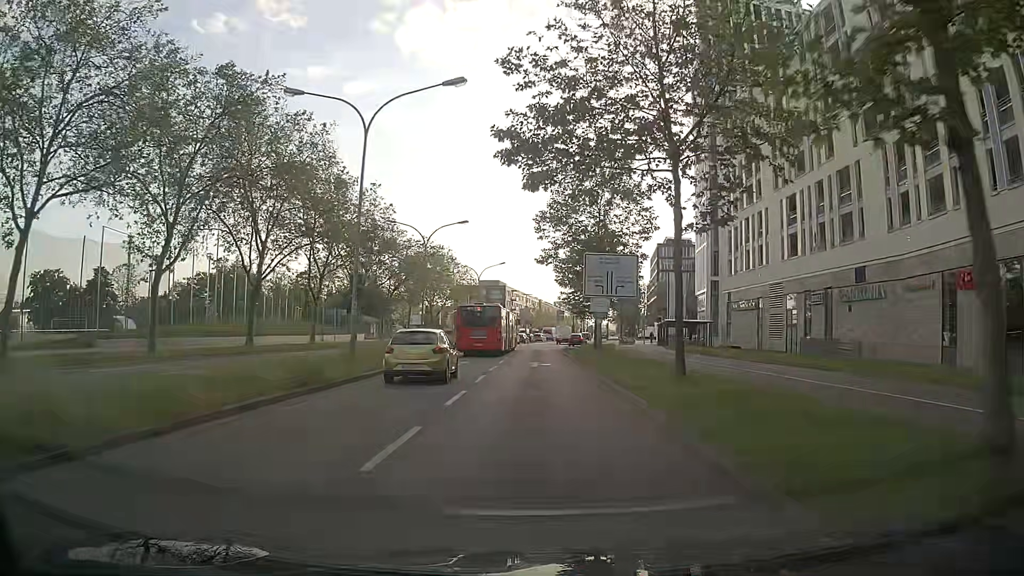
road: secondary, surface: asphalt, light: Day
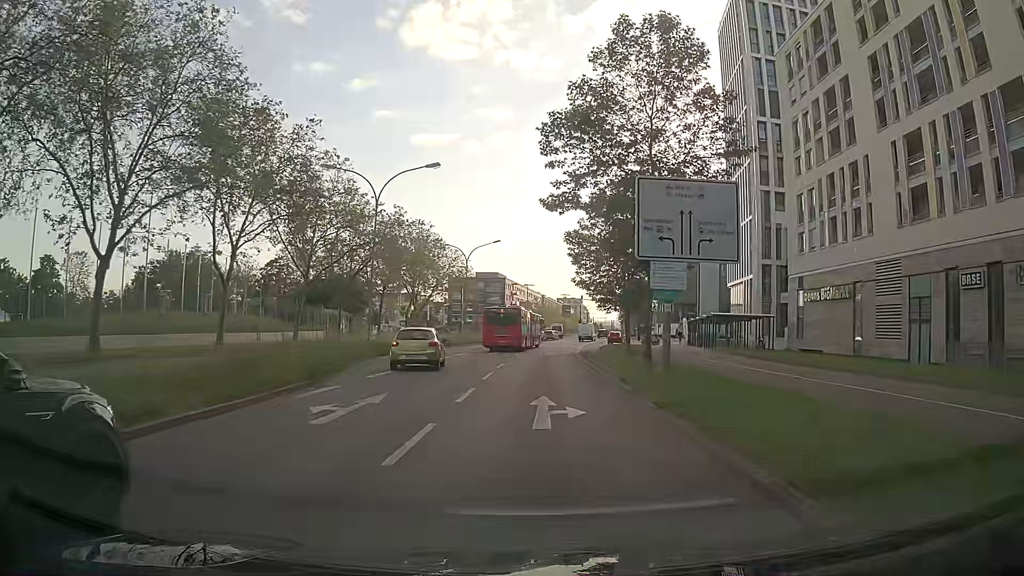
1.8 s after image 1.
(0.0, +17.8) m; 0°
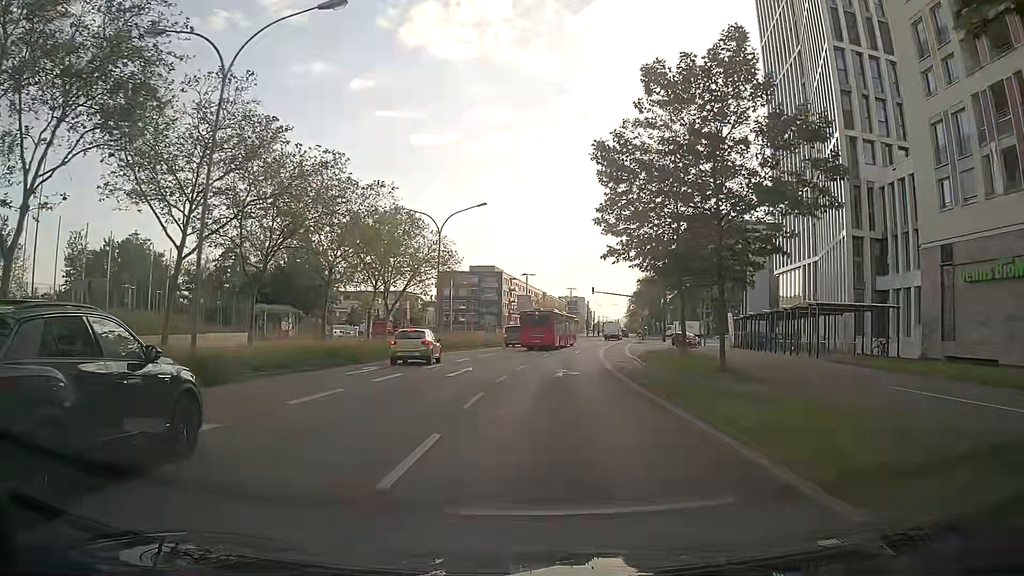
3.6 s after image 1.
(+0.1, +19.2) m; 0°
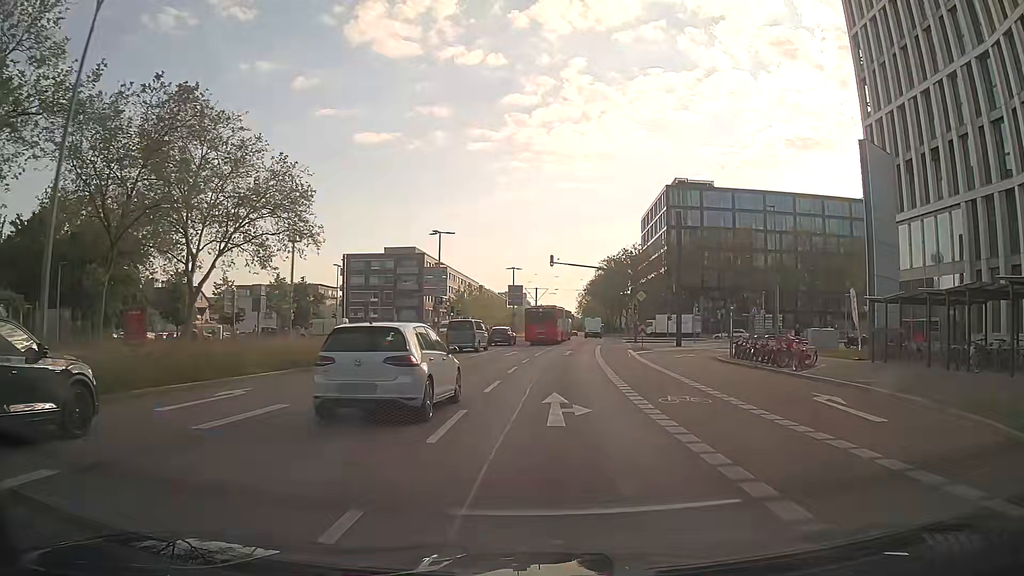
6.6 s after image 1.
(+1.4, +35.2) m; +5°
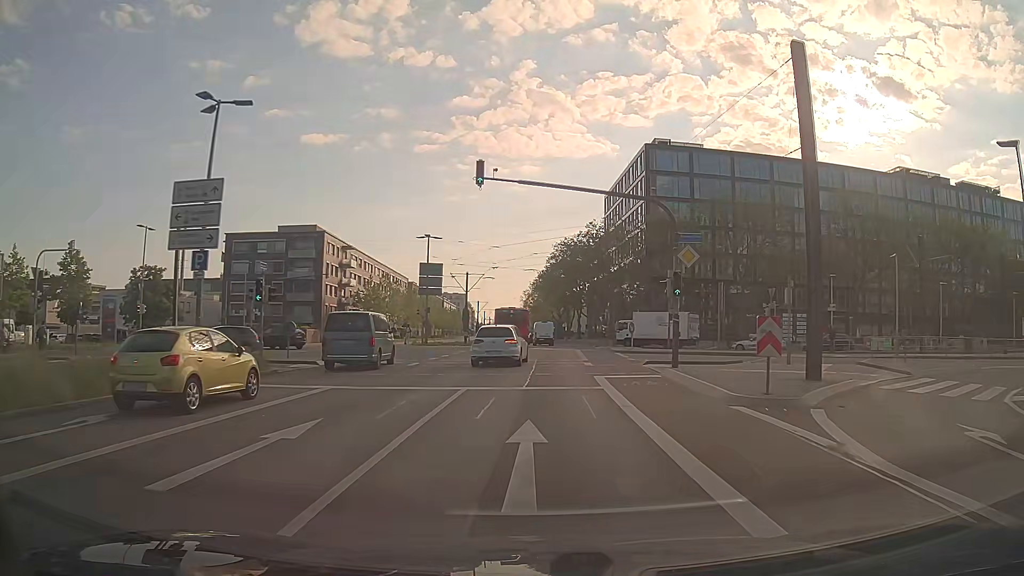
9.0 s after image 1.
(+1.2, +30.2) m; +5°
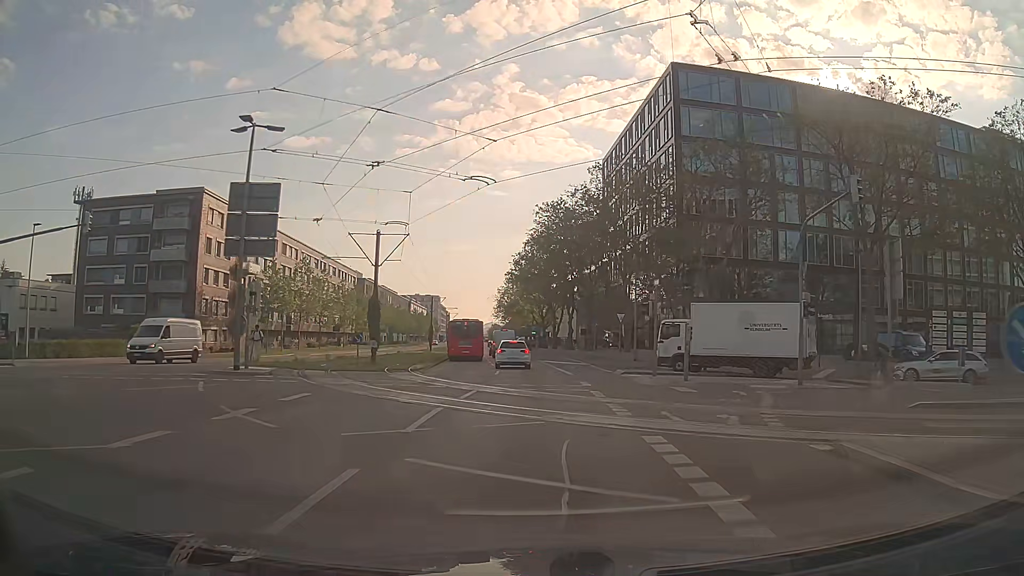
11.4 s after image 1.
(+0.5, +30.9) m; +1°
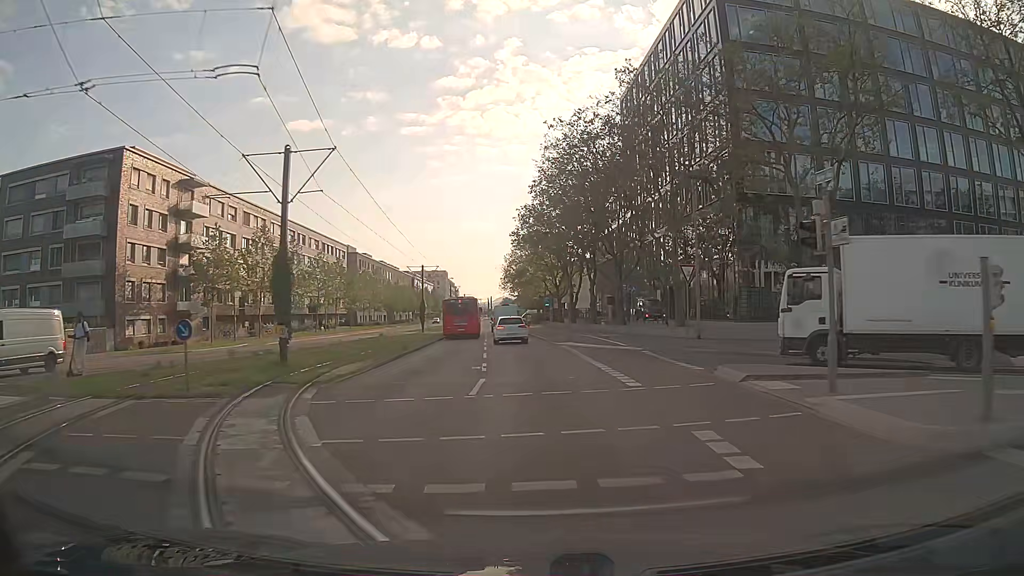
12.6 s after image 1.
(-0.1, +14.9) m; -1°
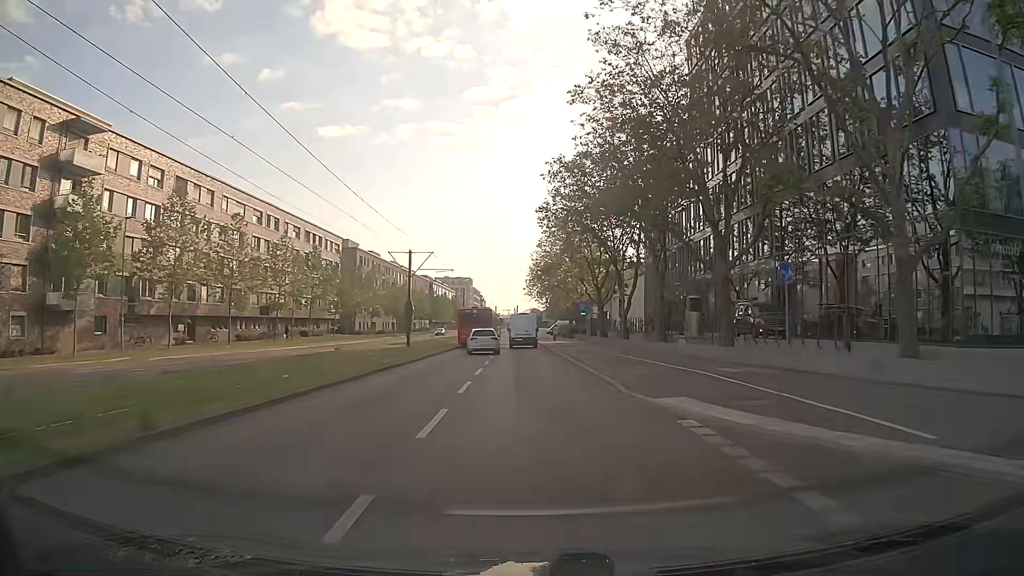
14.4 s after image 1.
(-0.2, +21.6) m; -1°
(0, +10) (-1, +20) (-1, +30) (-2, +40) (-3, +50) (-4, +60) (-4, +70) (-5, +80) (-5, +90) (-6, +100) m
